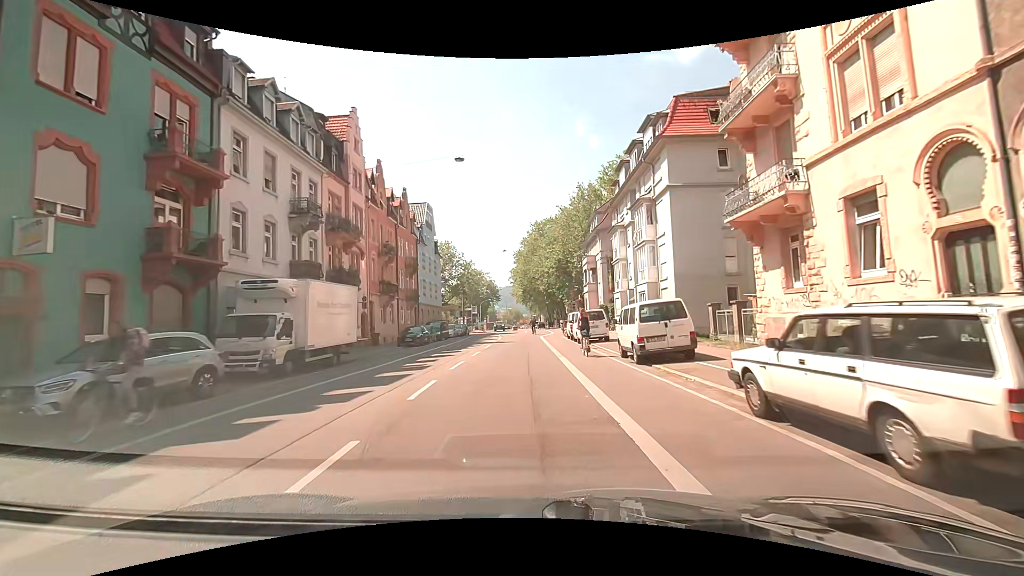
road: secondary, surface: asphalt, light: Day
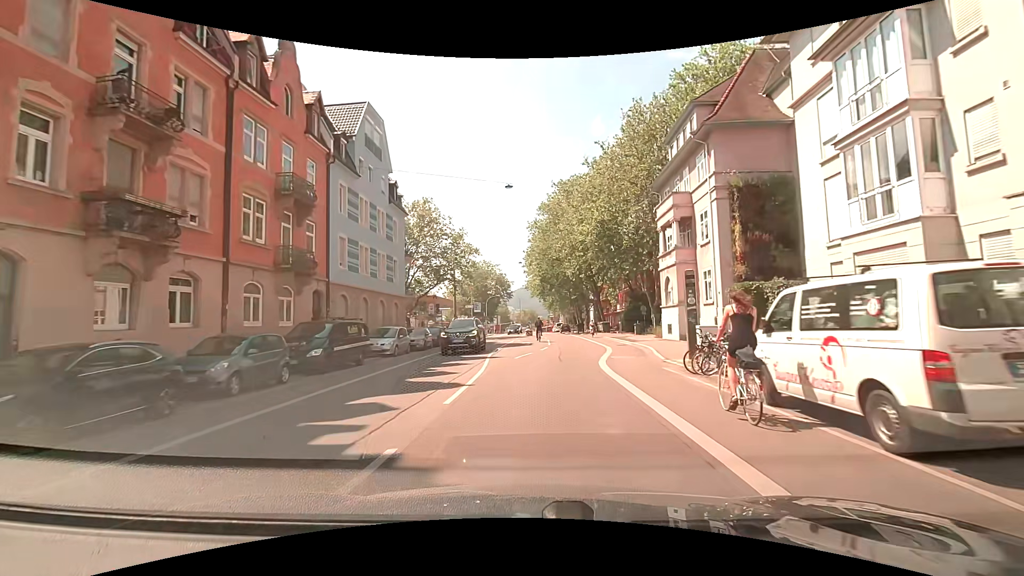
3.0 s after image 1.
(-0.9, +30.5) m; -2°
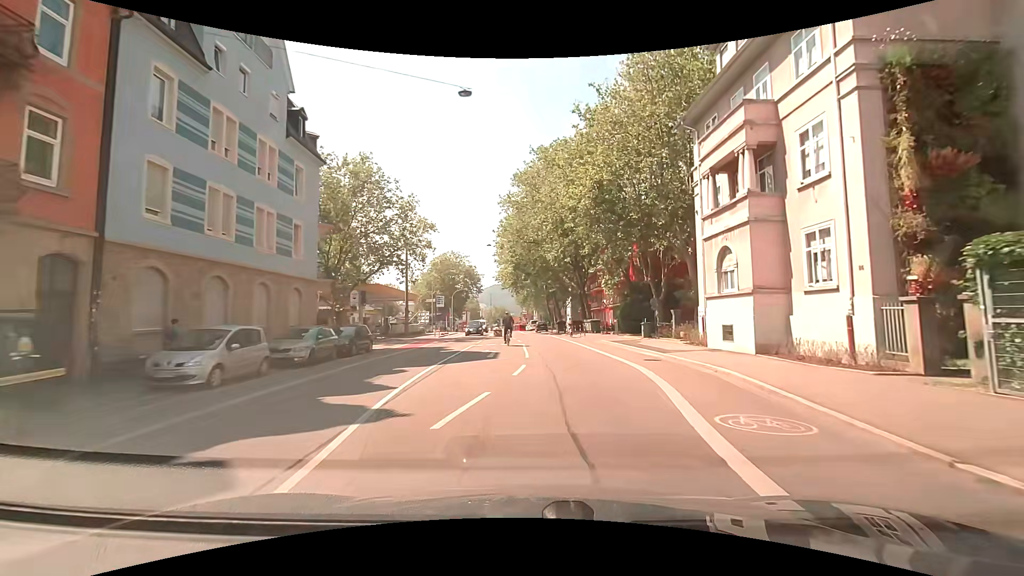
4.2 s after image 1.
(+0.2, +13.2) m; +2°
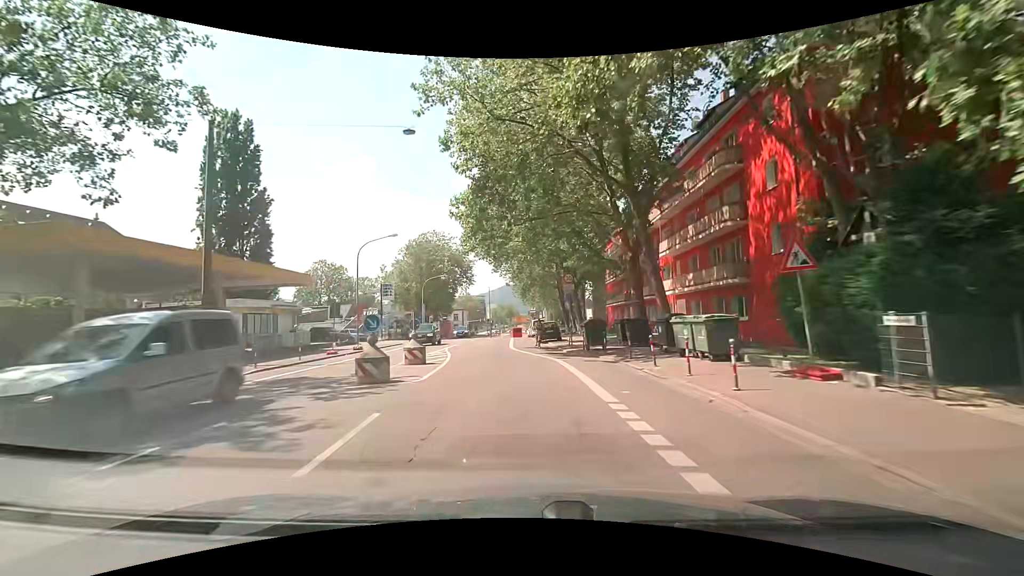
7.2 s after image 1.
(+1.8, +33.8) m; -1°
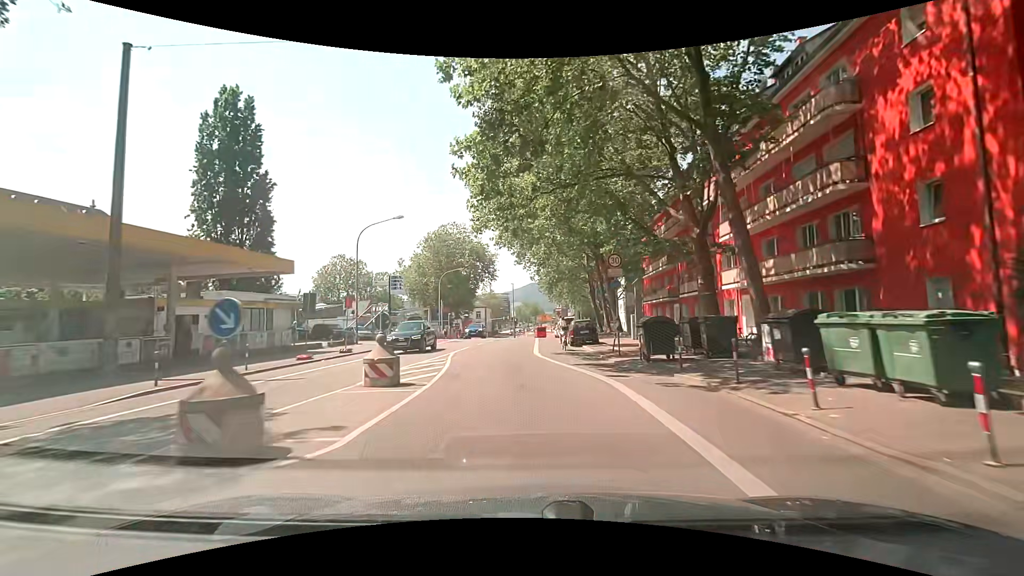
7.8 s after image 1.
(-0.1, +6.9) m; -3°
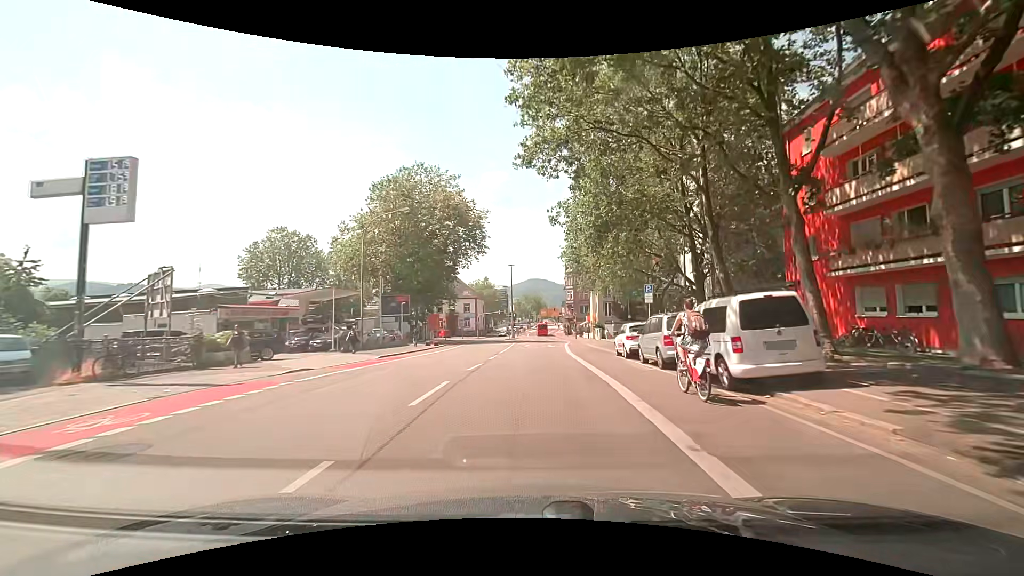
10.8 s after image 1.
(-0.9, +35.4) m; -1°
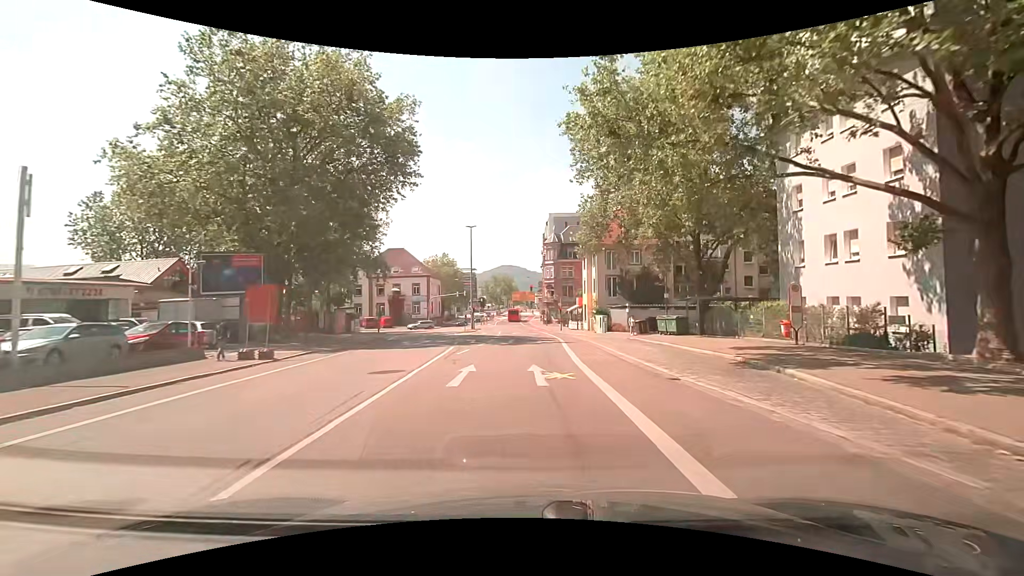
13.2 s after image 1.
(+1.1, +28.0) m; +5°
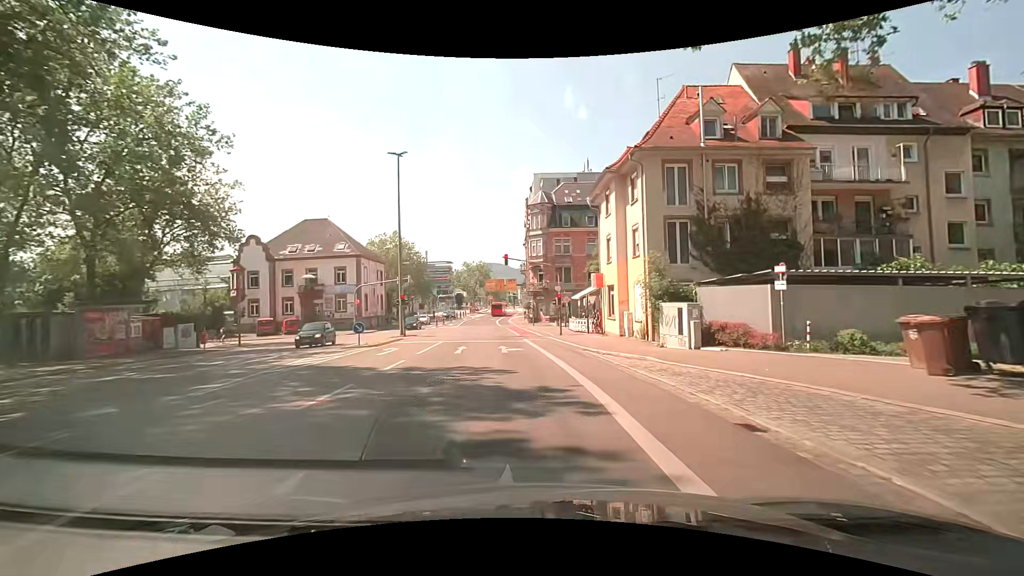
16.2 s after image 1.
(+0.1, +30.0) m; 0°
